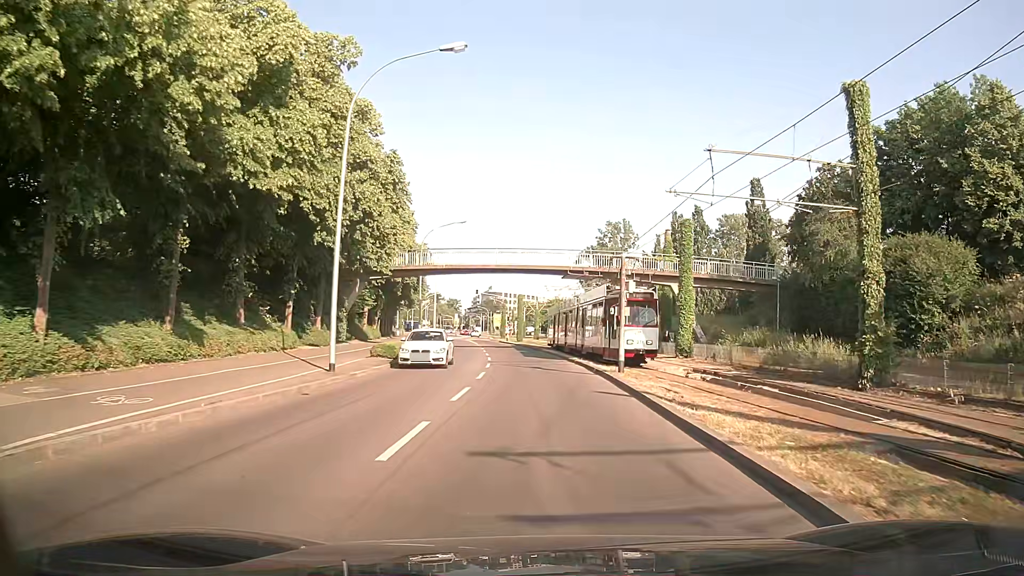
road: tertiary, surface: asphalt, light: Day
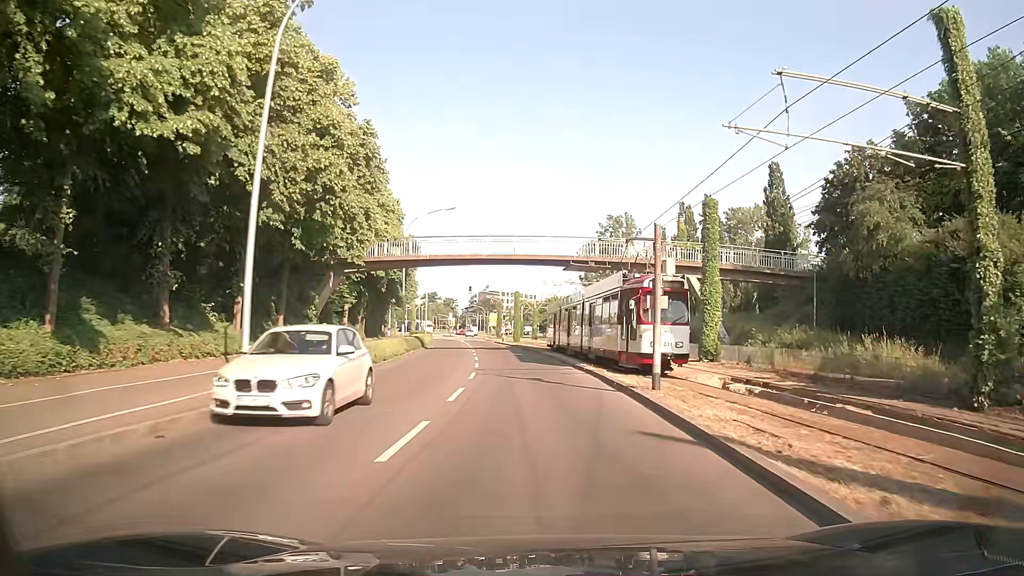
(-0.1, +6.0) m; 0°
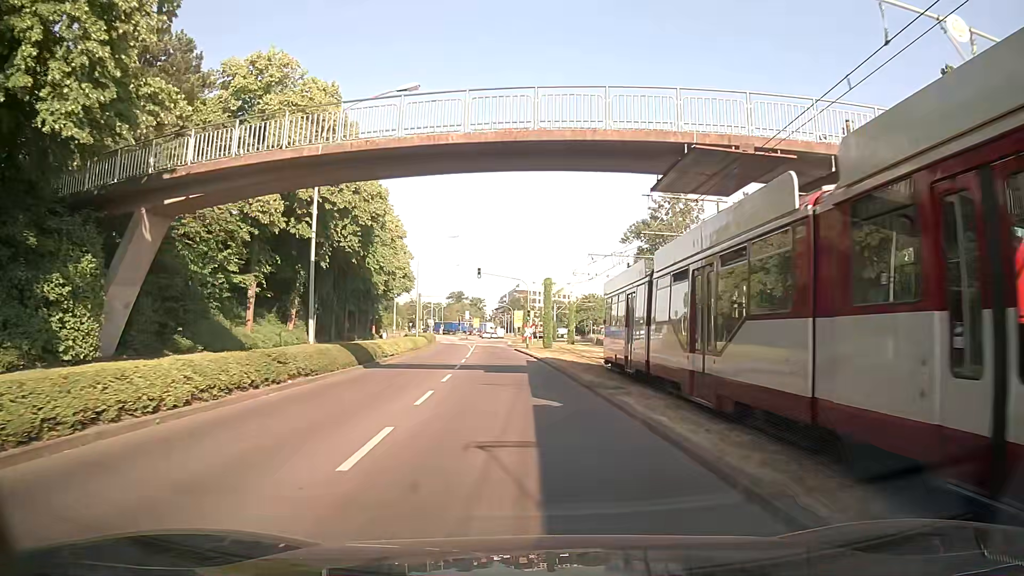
(-0.5, +24.7) m; -4°
